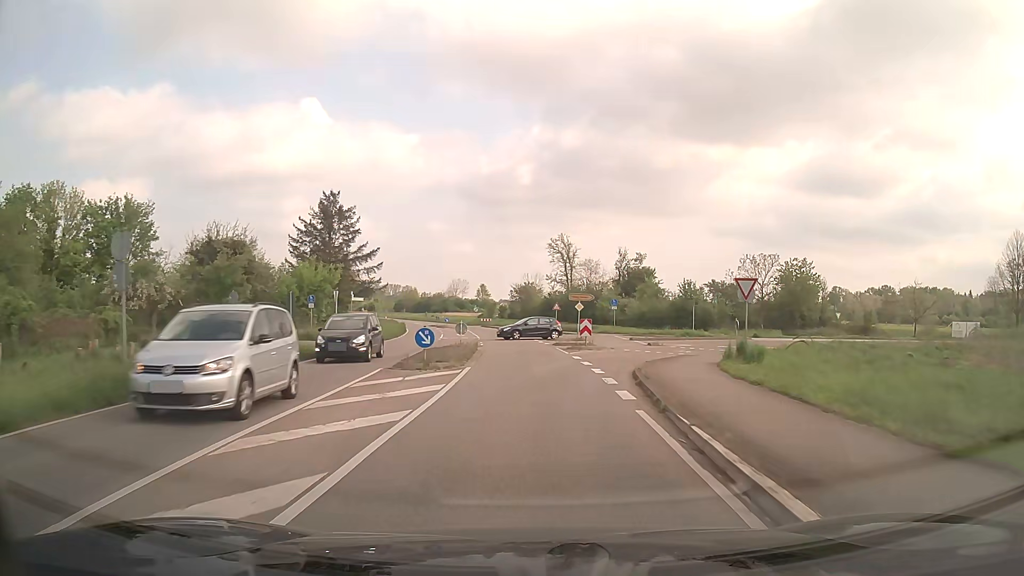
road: secondary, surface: asphalt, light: Day
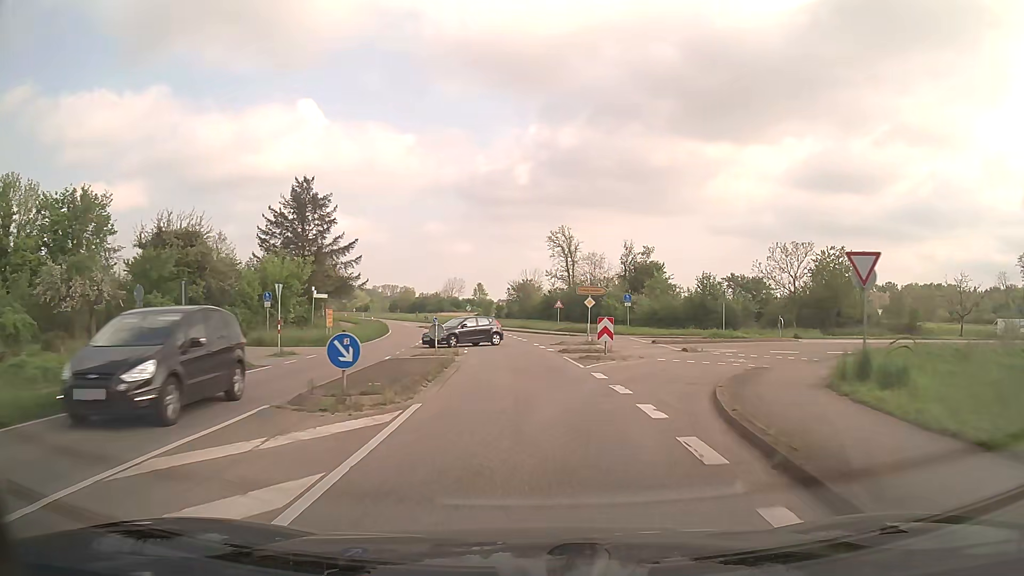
(0.0, +8.5) m; 0°
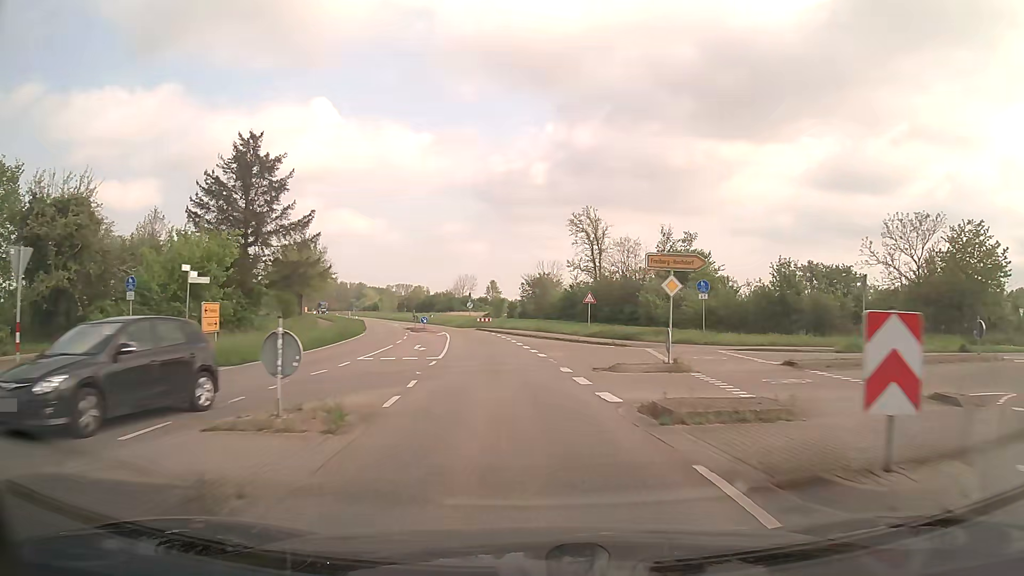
(-0.1, +17.2) m; -1°
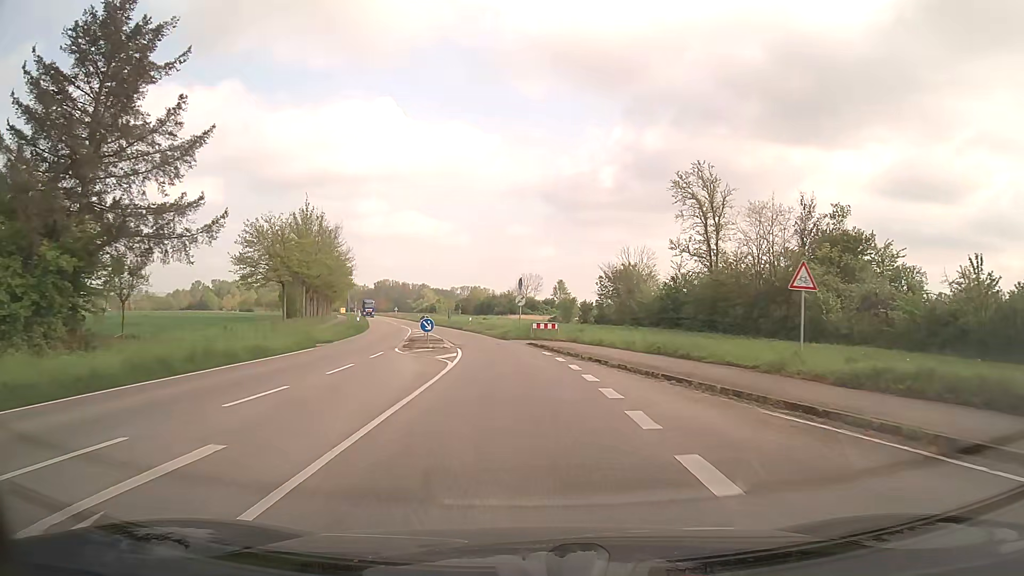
(-1.3, +26.3) m; -6°
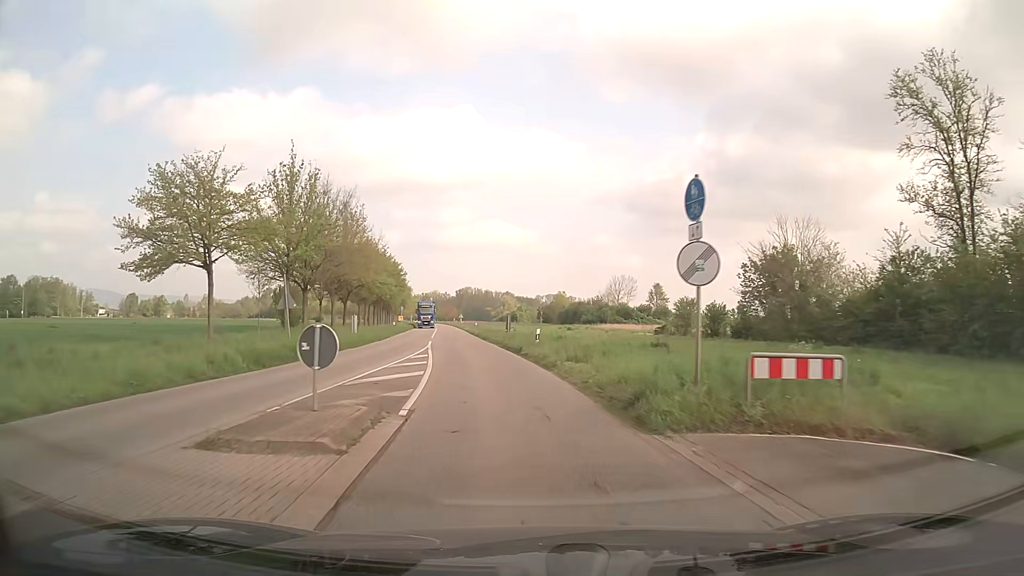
(-1.5, +26.9) m; -7°
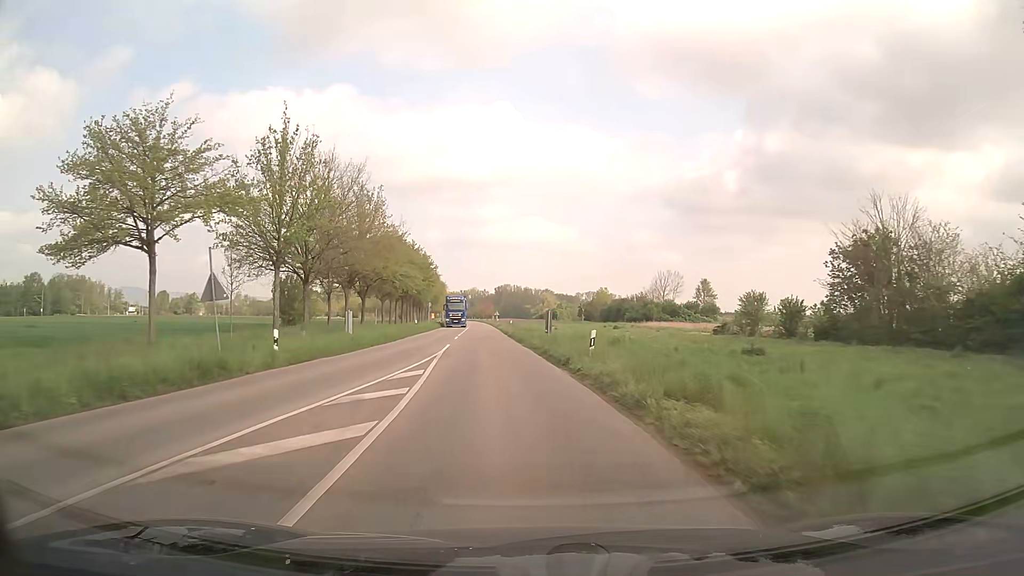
(-0.3, +9.2) m; -3°
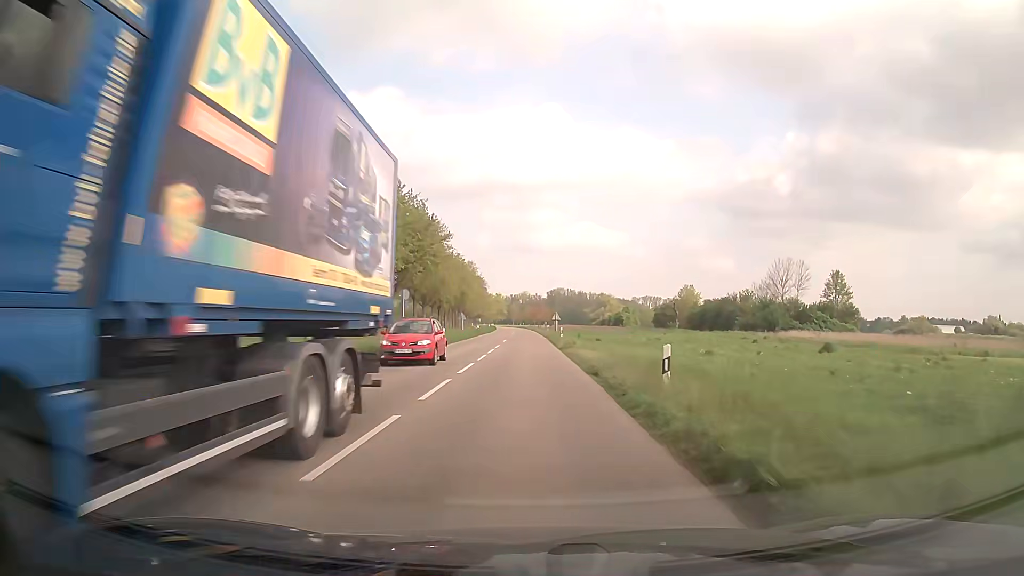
(-3.2, +47.2) m; -5°
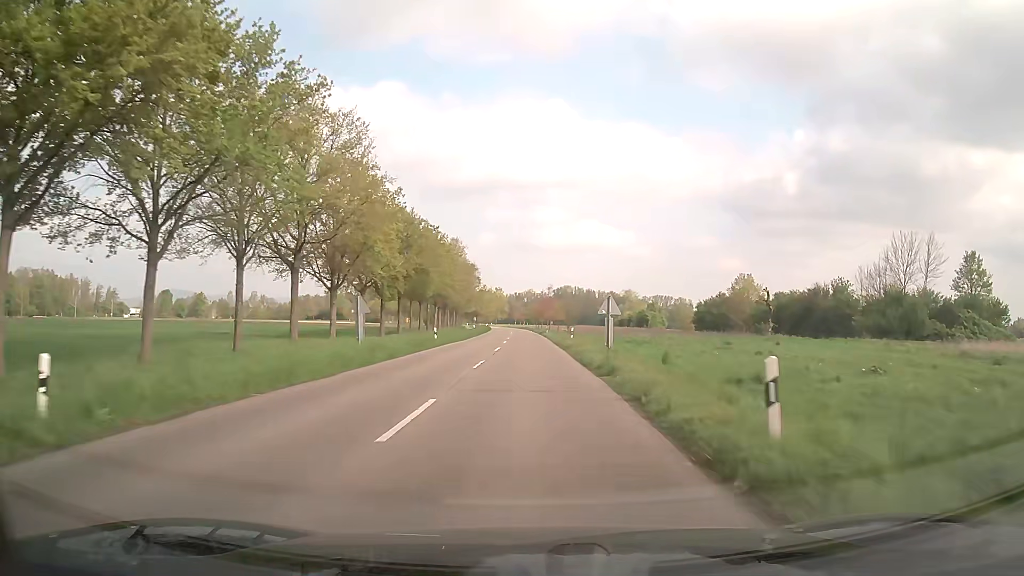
(0.0, +40.5) m; 0°
(0, +10) (0, +20) (0, +30) (0, +40) (0, +50) (0, +60) (0, +70) (-1, +80) (-1, +90) (-1, +100) m
